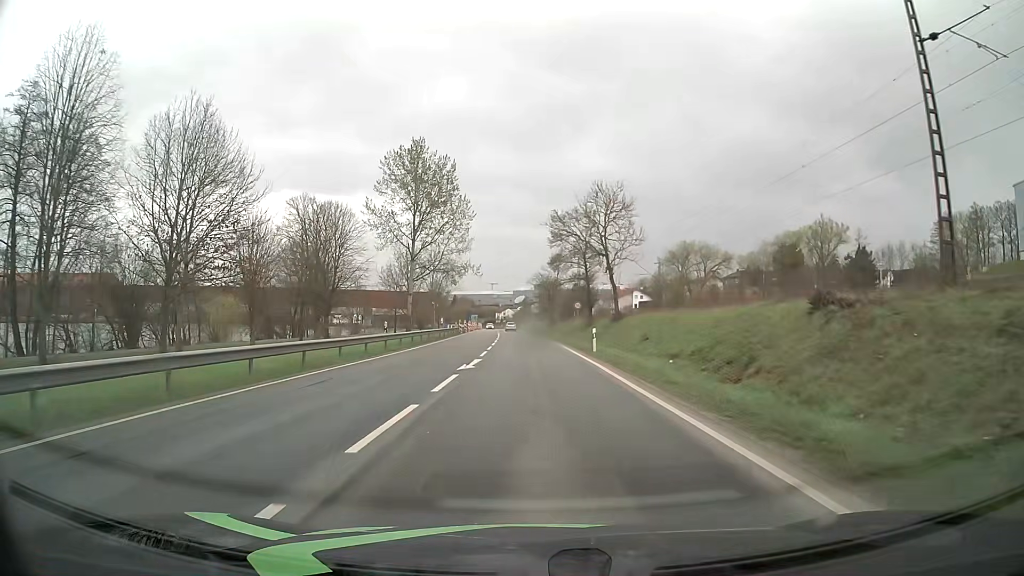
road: primary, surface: asphalt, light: Day
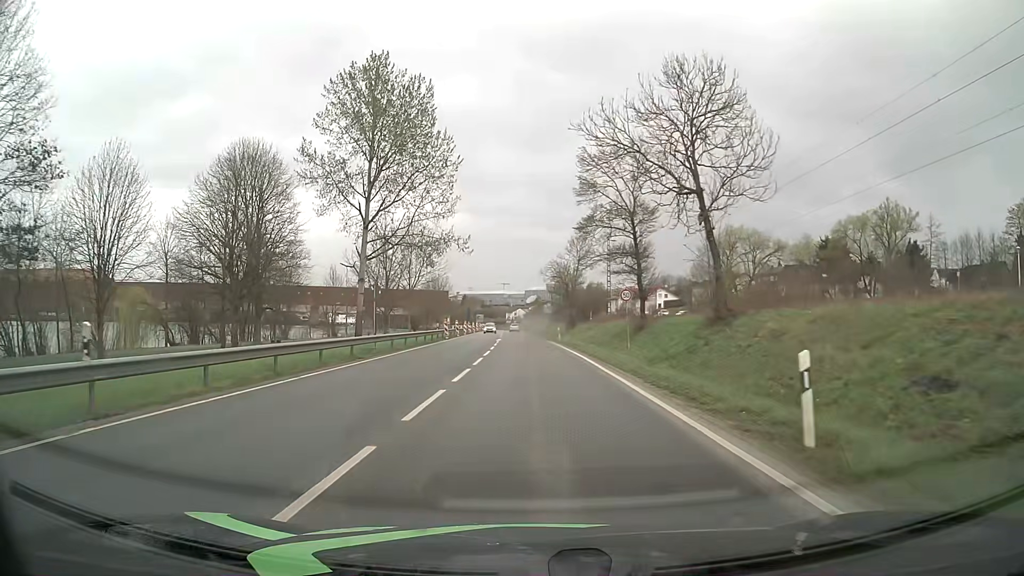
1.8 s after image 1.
(-0.2, +22.9) m; -1°
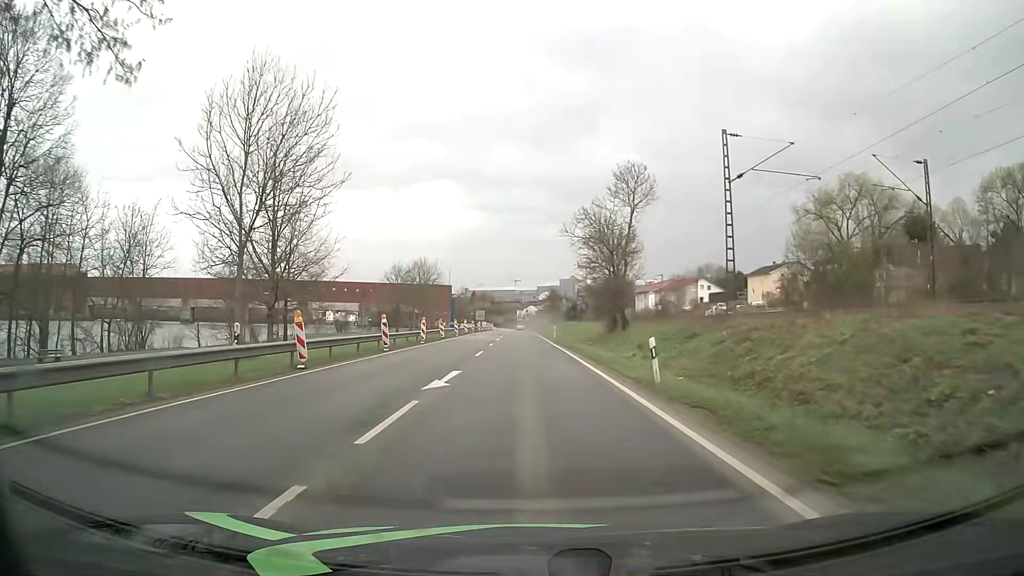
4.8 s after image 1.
(-0.4, +38.2) m; -1°
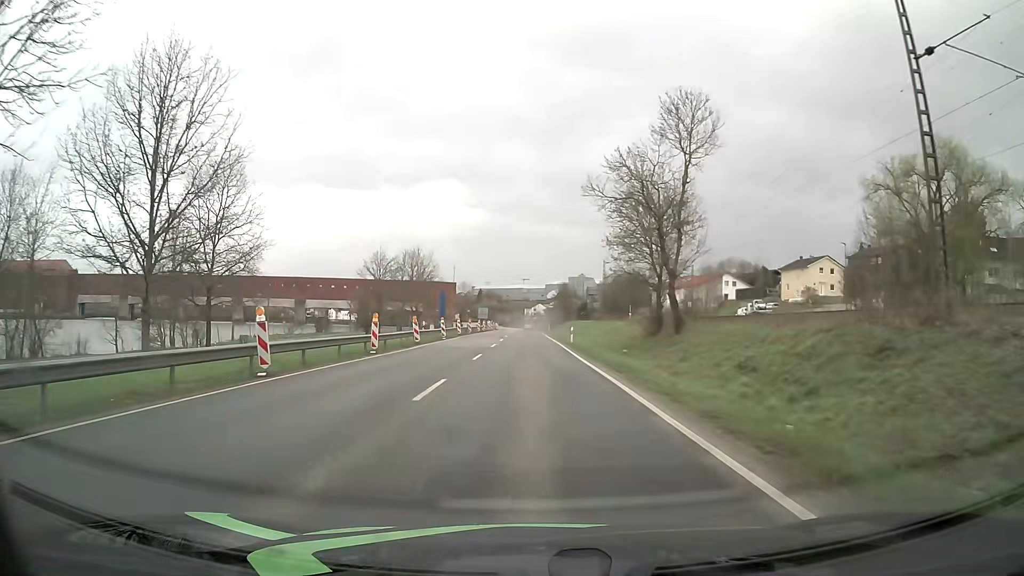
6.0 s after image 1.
(-0.1, +15.3) m; -1°
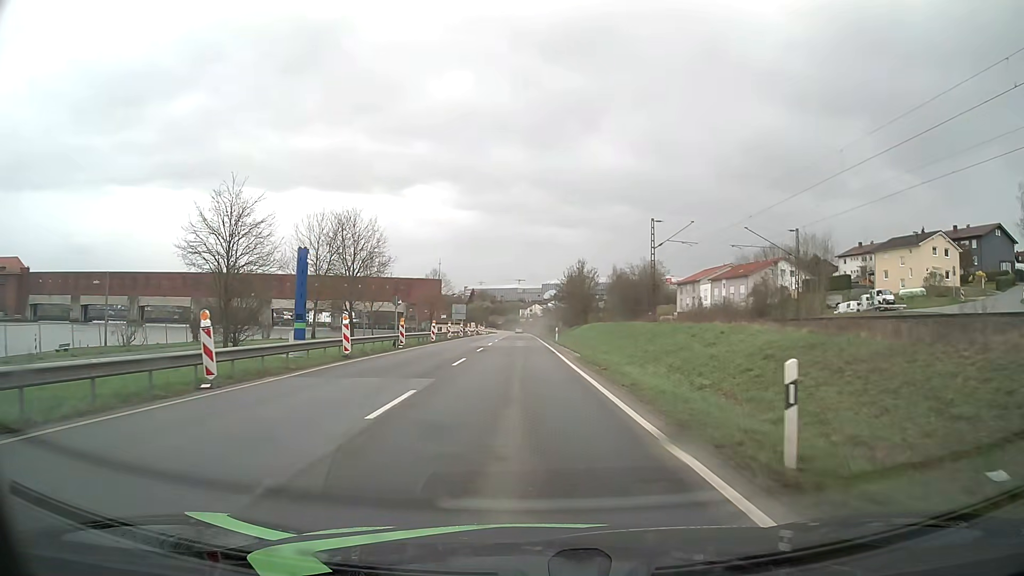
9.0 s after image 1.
(-0.1, +38.4) m; 0°
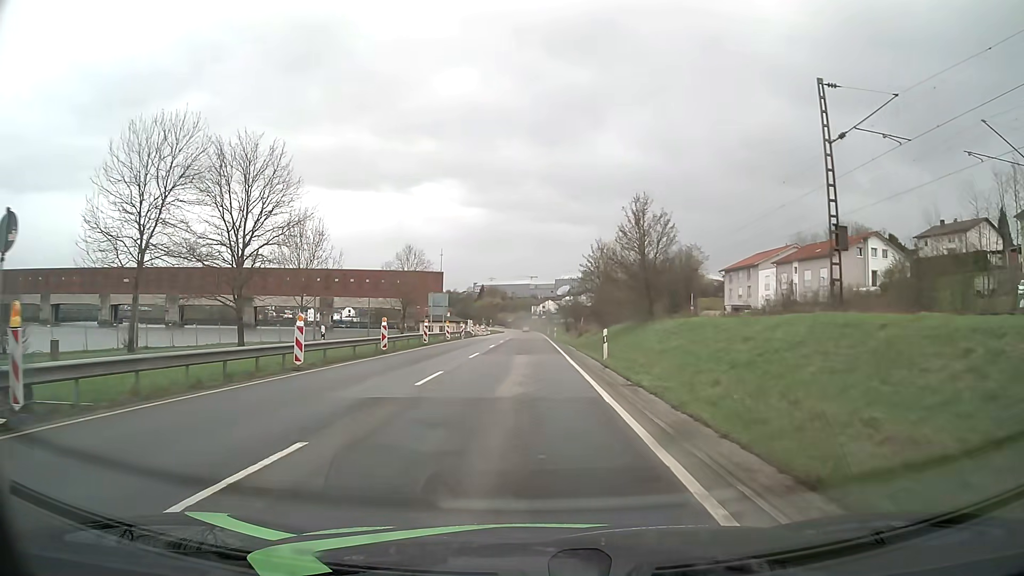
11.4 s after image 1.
(0.0, +30.6) m; -1°
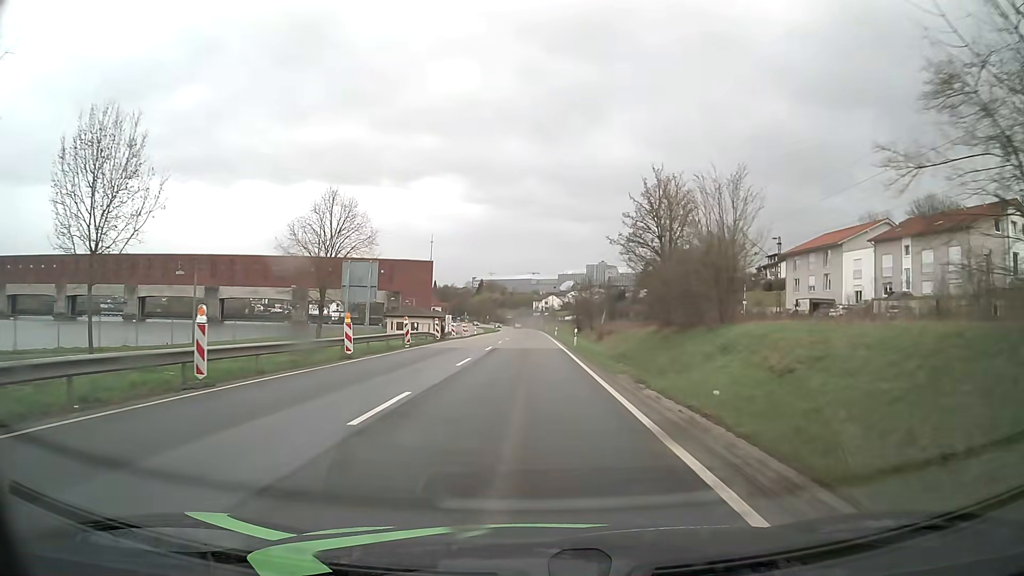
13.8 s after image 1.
(-0.1, +30.6) m; 0°
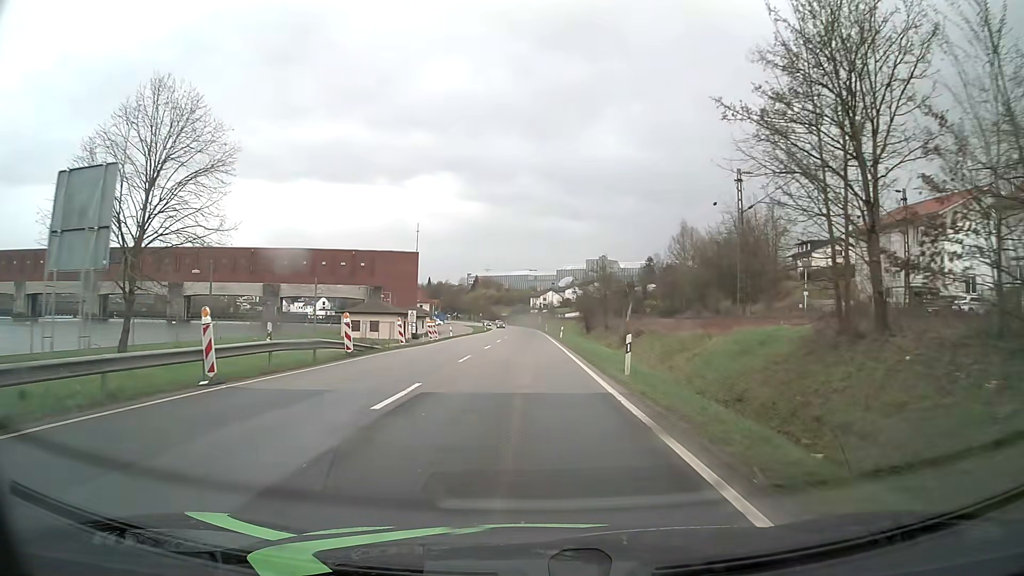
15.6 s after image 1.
(+0.1, +23.0) m; 0°
